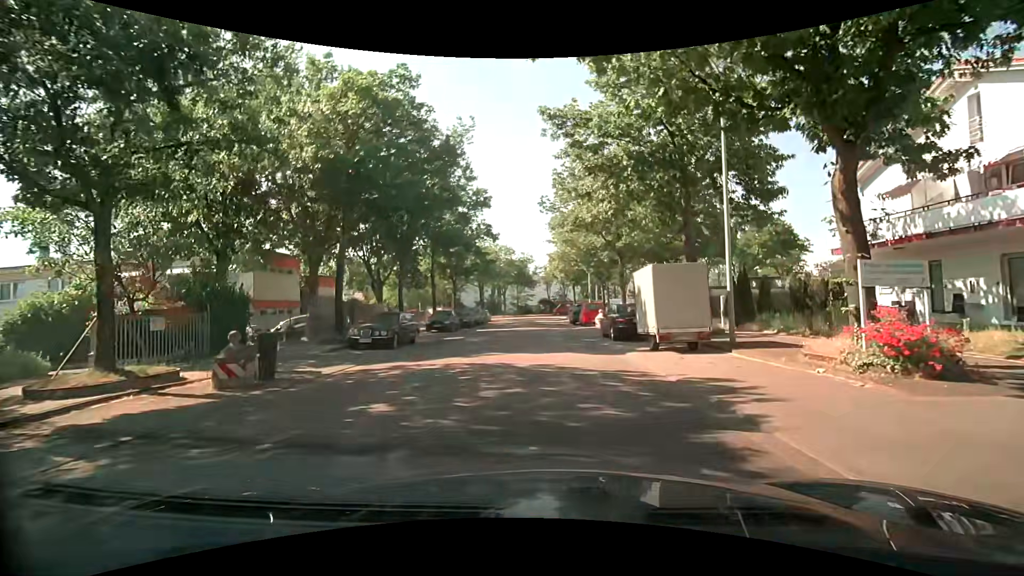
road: residential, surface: asphalt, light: Day
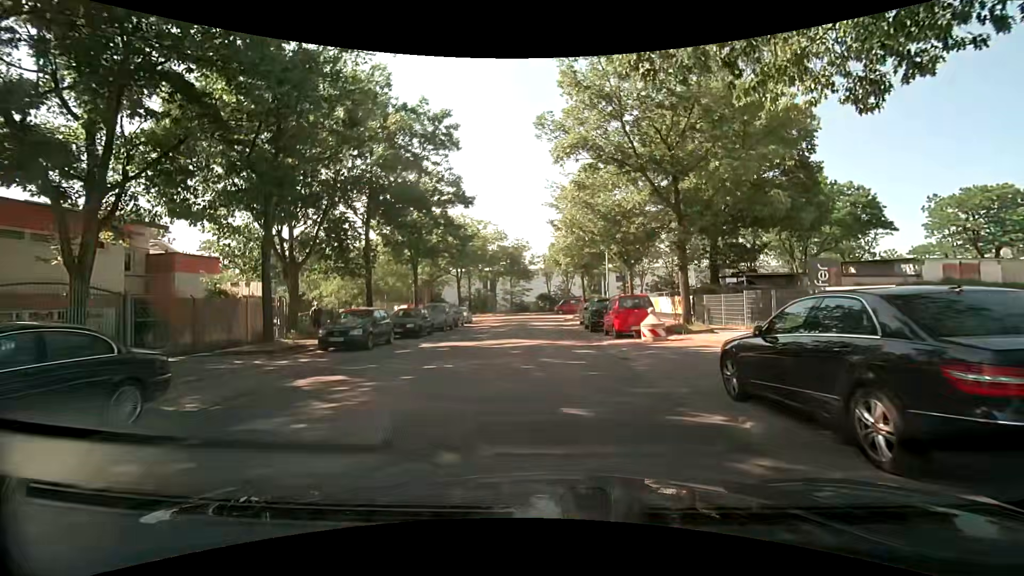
(0.0, +15.5) m; +1°
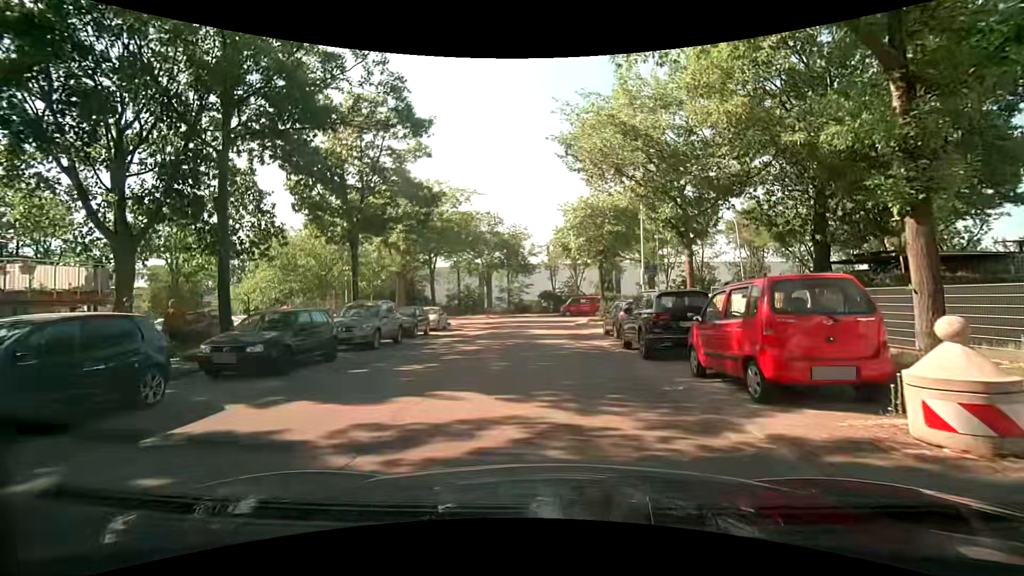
(-0.2, +12.4) m; -1°
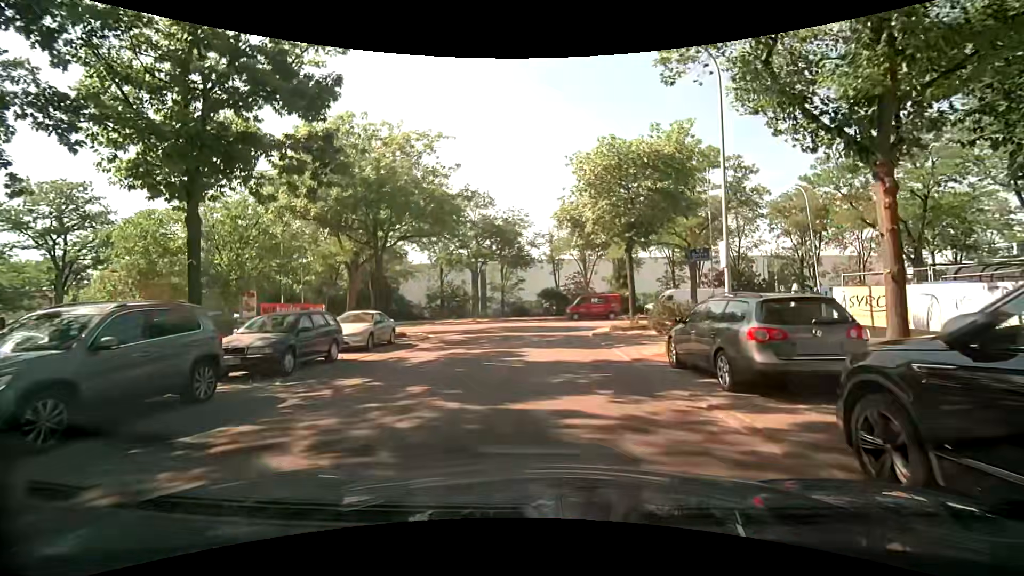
(+0.1, +11.3) m; 0°
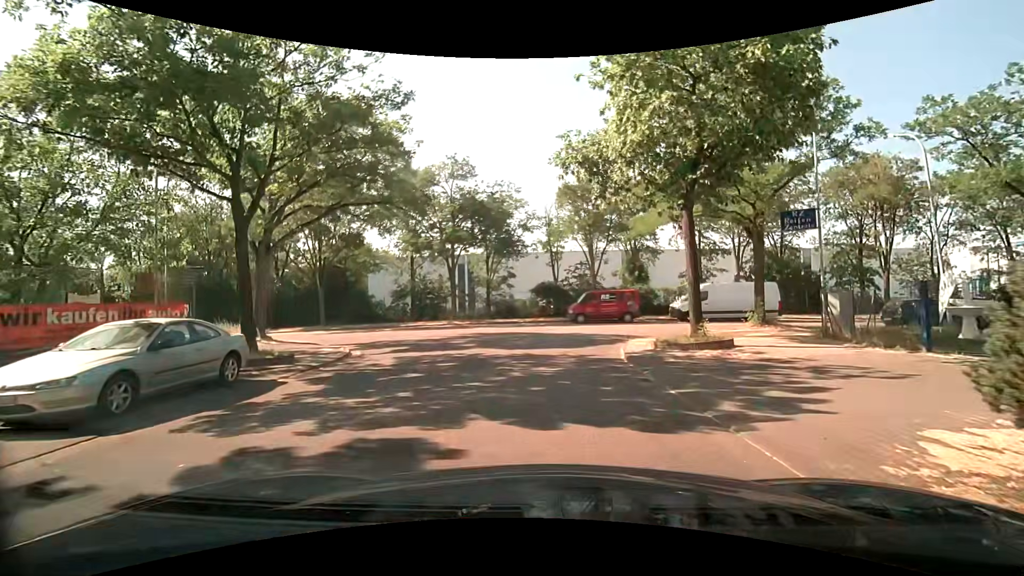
(+0.1, +10.1) m; +1°
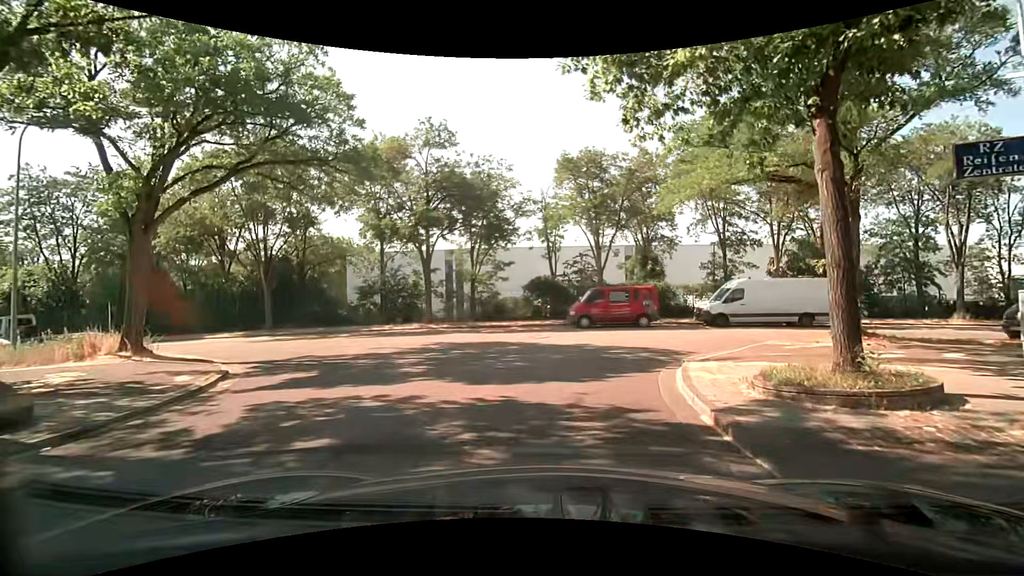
(0.0, +6.7) m; +2°
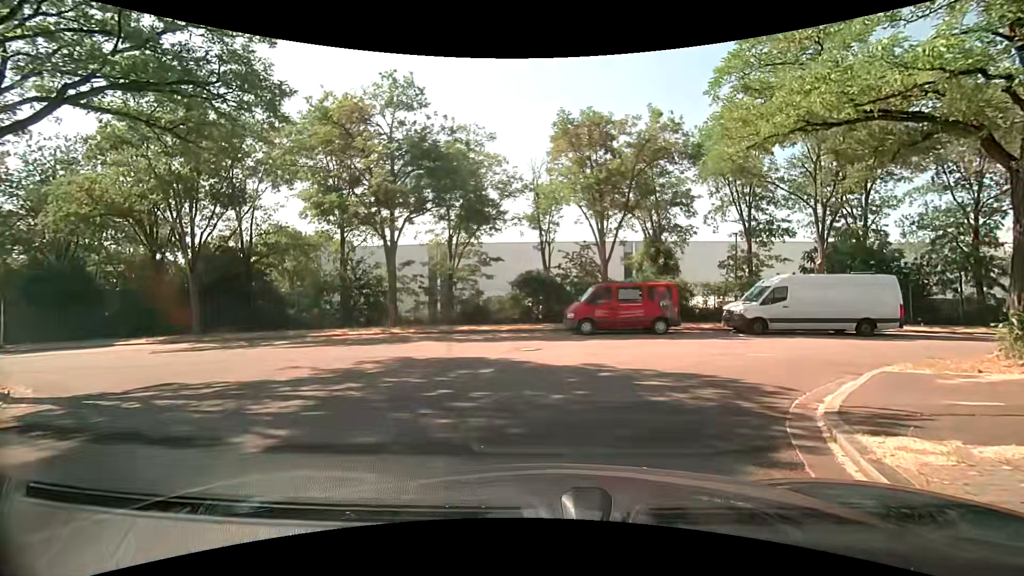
(-0.1, +5.6) m; -1°
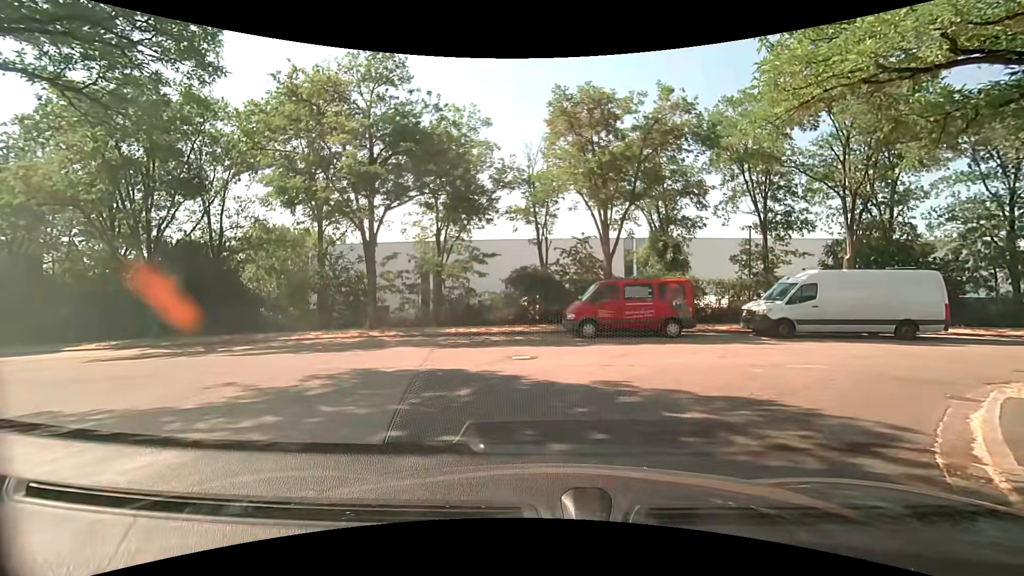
(0.0, +2.4) m; +2°
